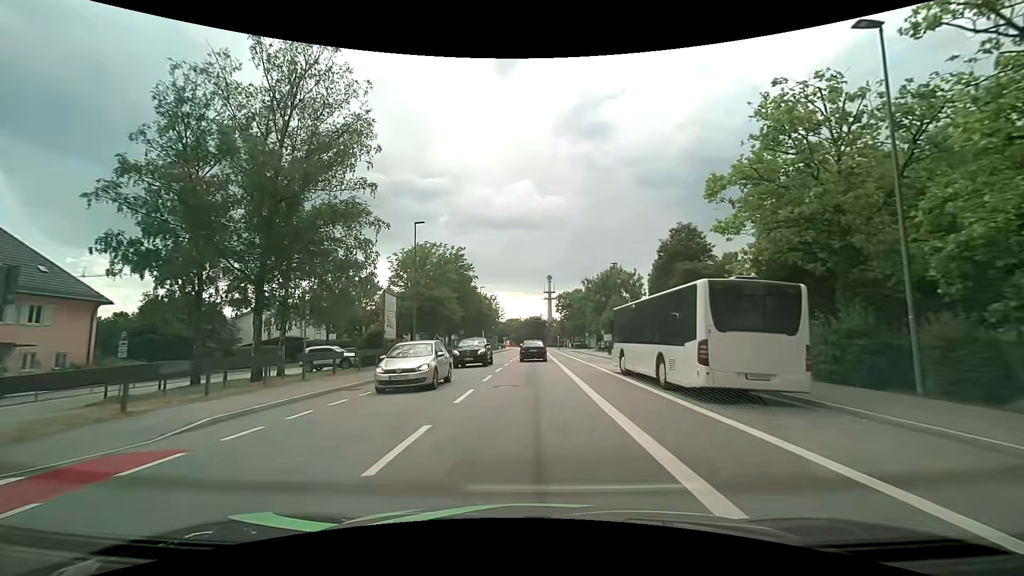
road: tertiary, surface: asphalt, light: Day
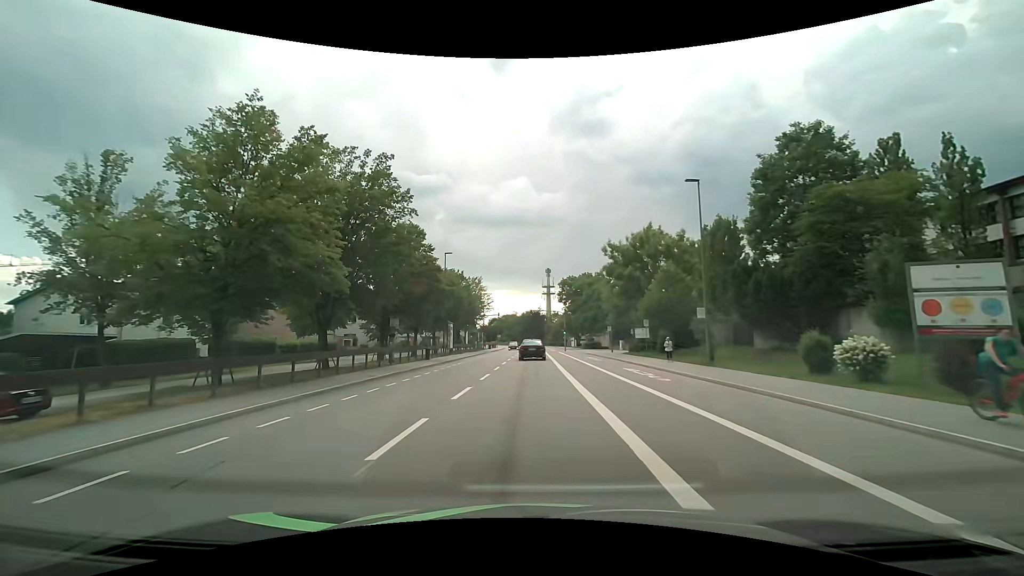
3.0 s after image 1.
(0.0, +29.4) m; 0°
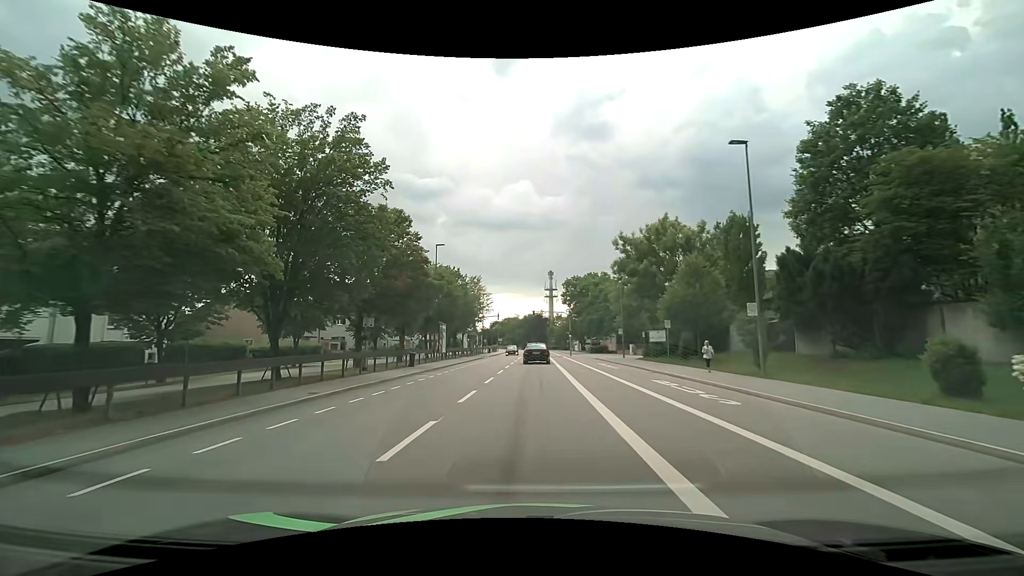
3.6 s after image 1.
(0.0, +5.9) m; 0°
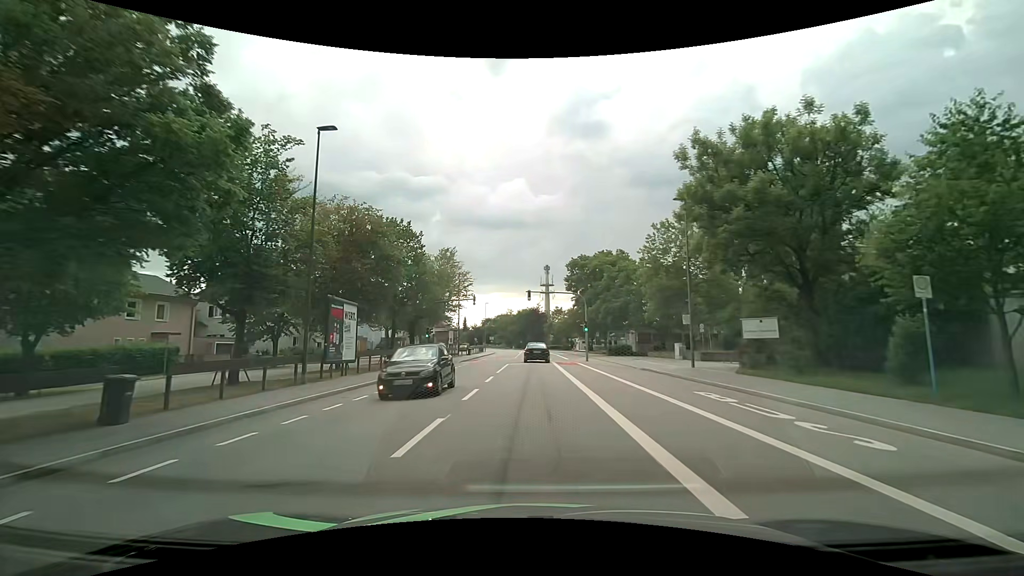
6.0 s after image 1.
(+0.2, +23.9) m; +2°
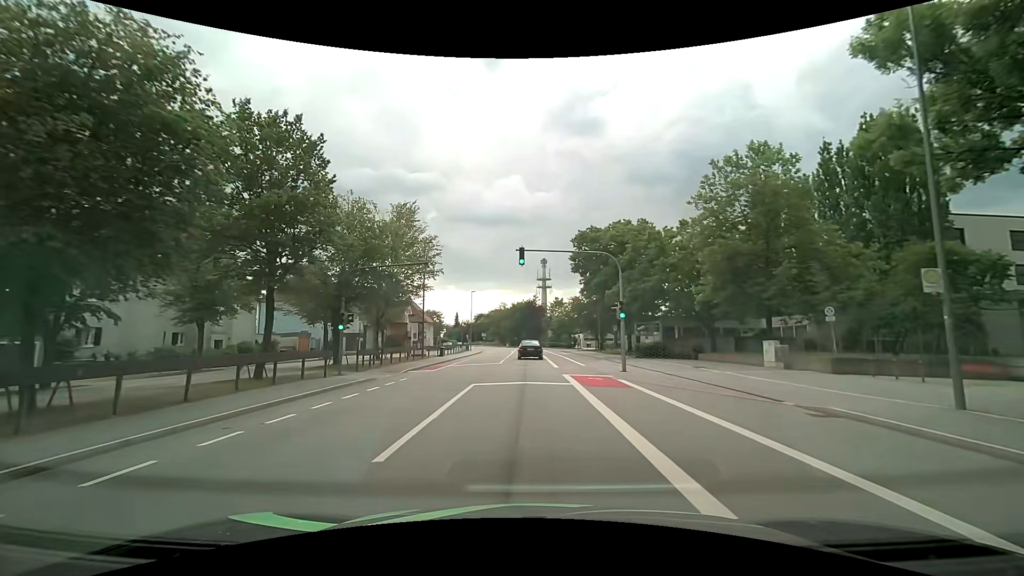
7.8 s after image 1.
(-0.3, +18.4) m; -1°
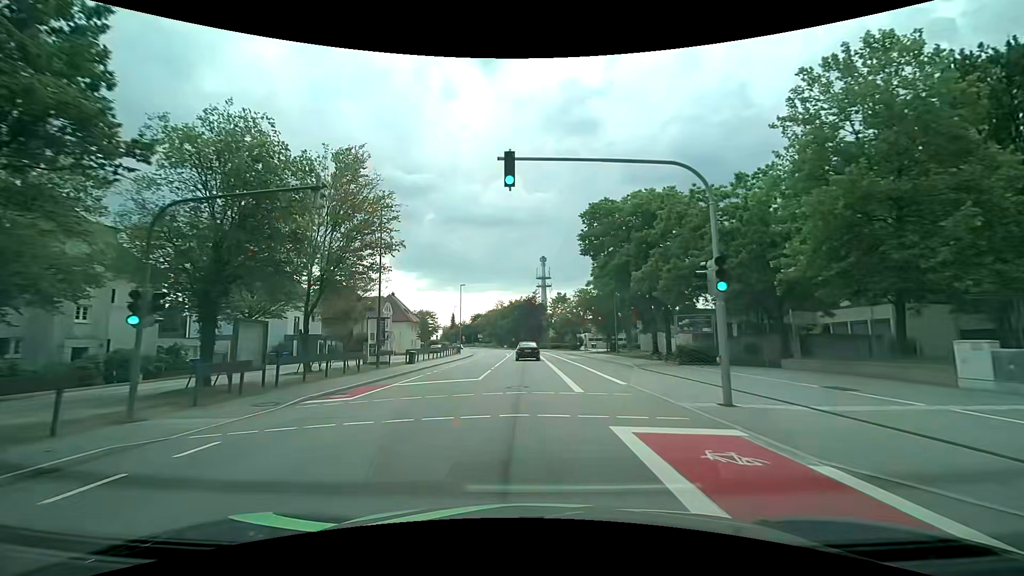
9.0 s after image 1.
(+0.1, +12.6) m; 0°
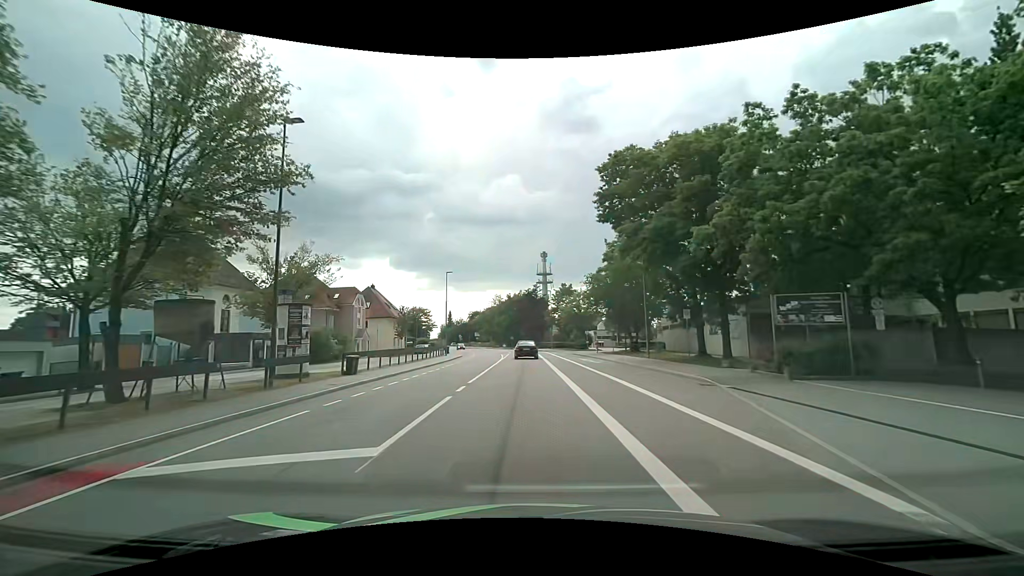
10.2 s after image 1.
(+0.1, +12.8) m; 0°
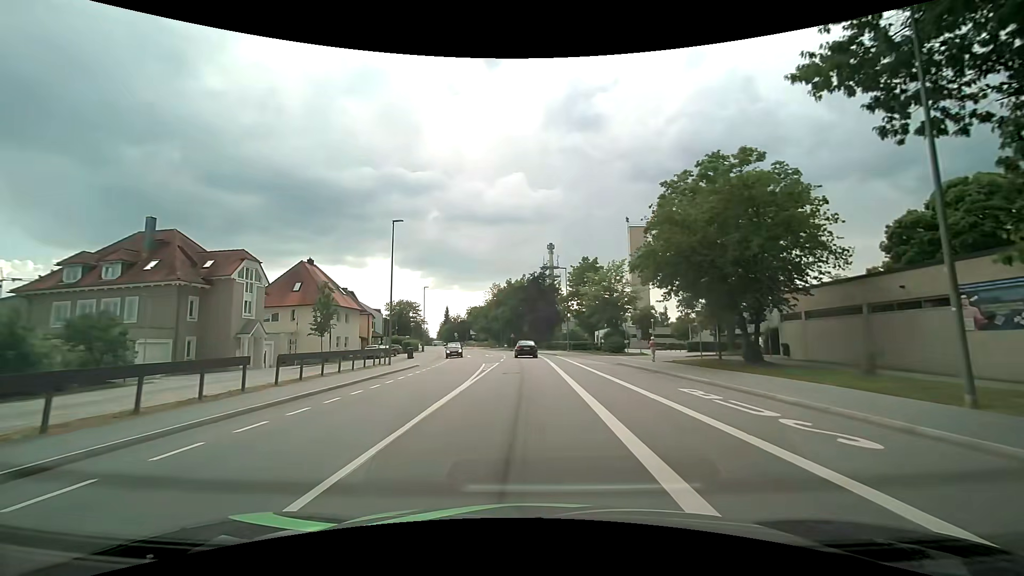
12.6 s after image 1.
(-0.1, +26.3) m; 0°
(0, +10) (0, +20) (0, +30) (-1, +40) (-1, +50) (-2, +60) (-3, +70) (-5, +80) (-8, +89) (-10, +99) m
